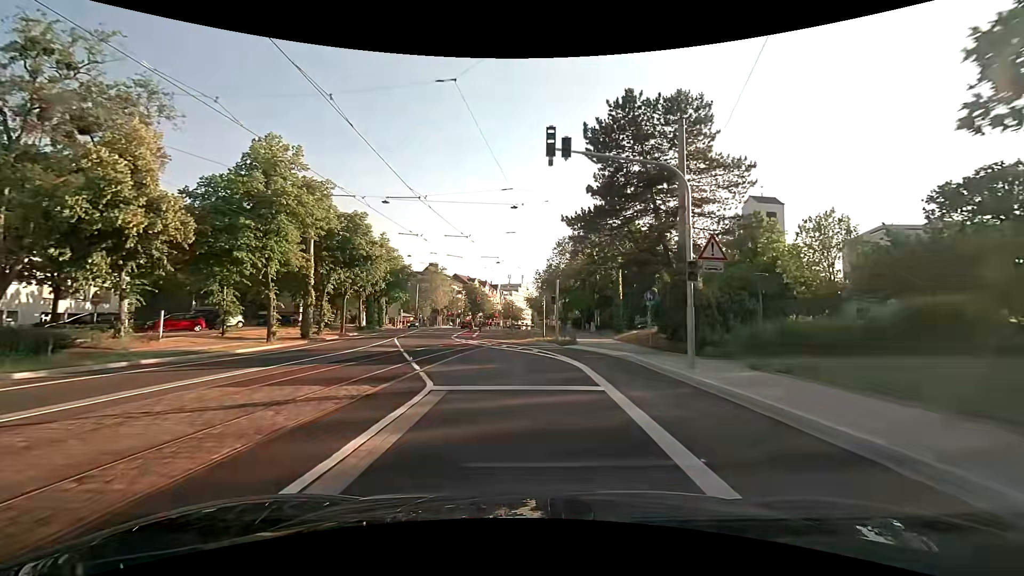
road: secondary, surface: asphalt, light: Day
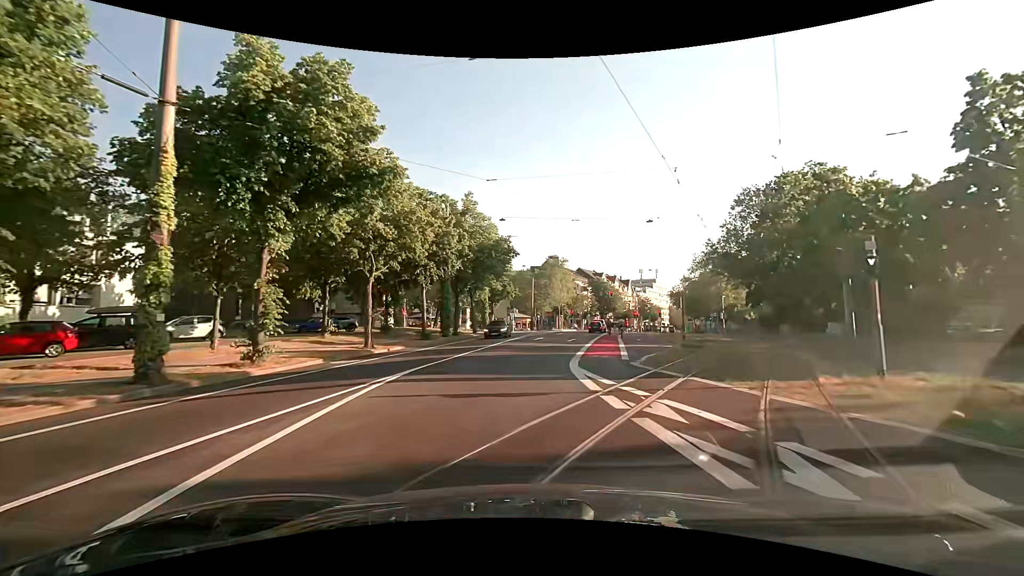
(-3.4, +25.5) m; -14°
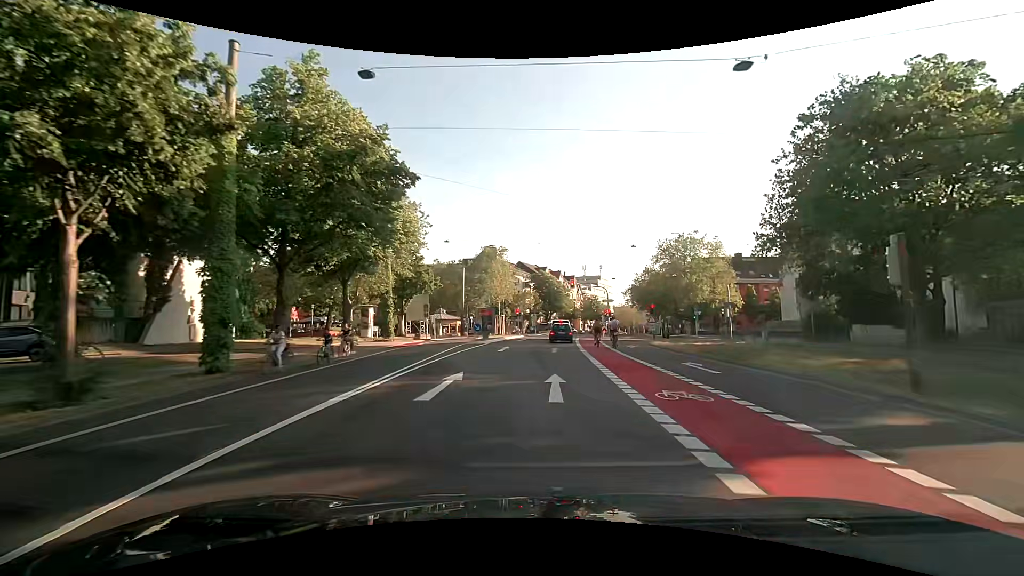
(+0.6, +24.3) m; +6°
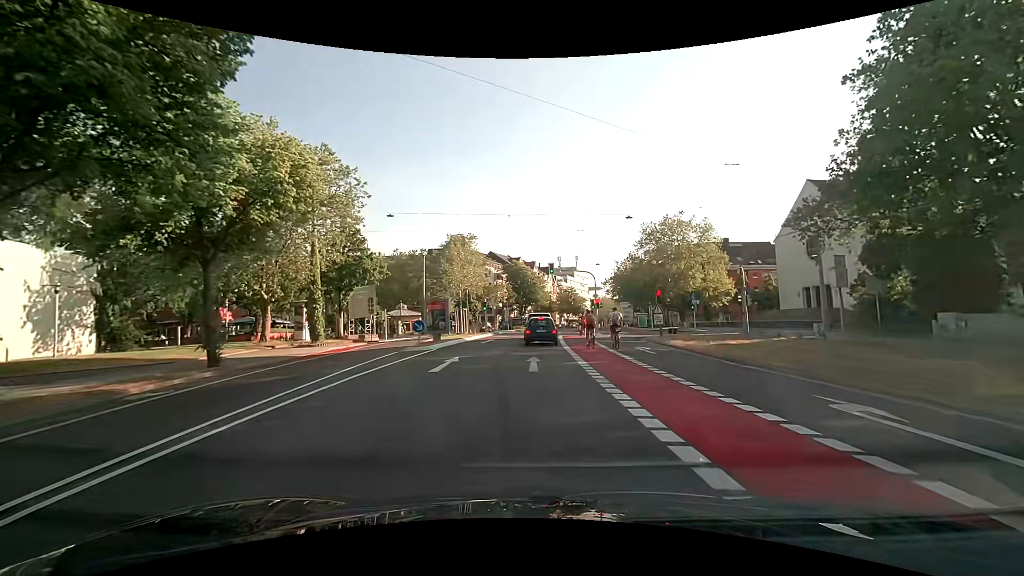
(+0.4, +10.5) m; +3°
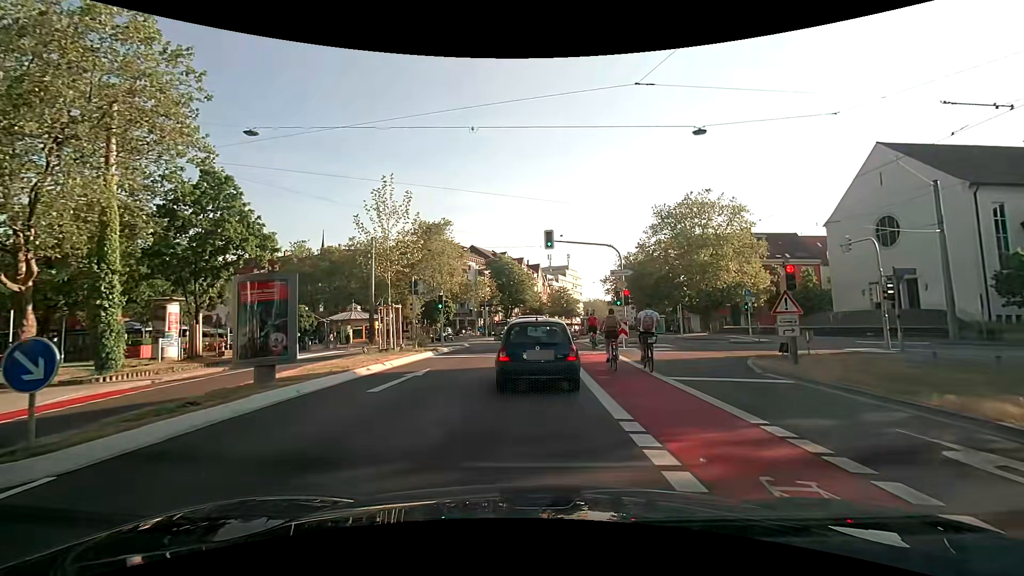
(+0.2, +17.3) m; +2°
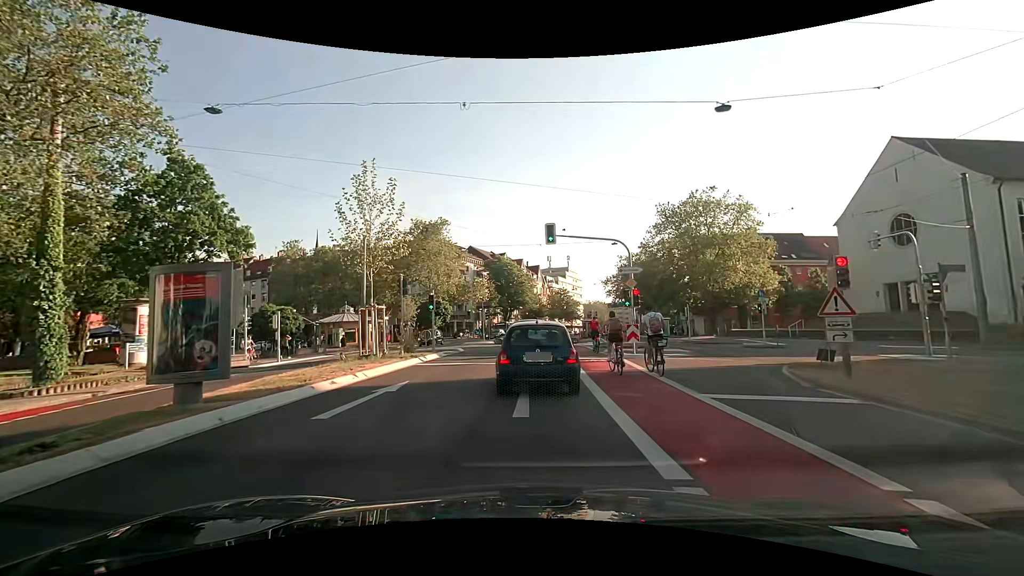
(0.0, +2.5) m; -1°
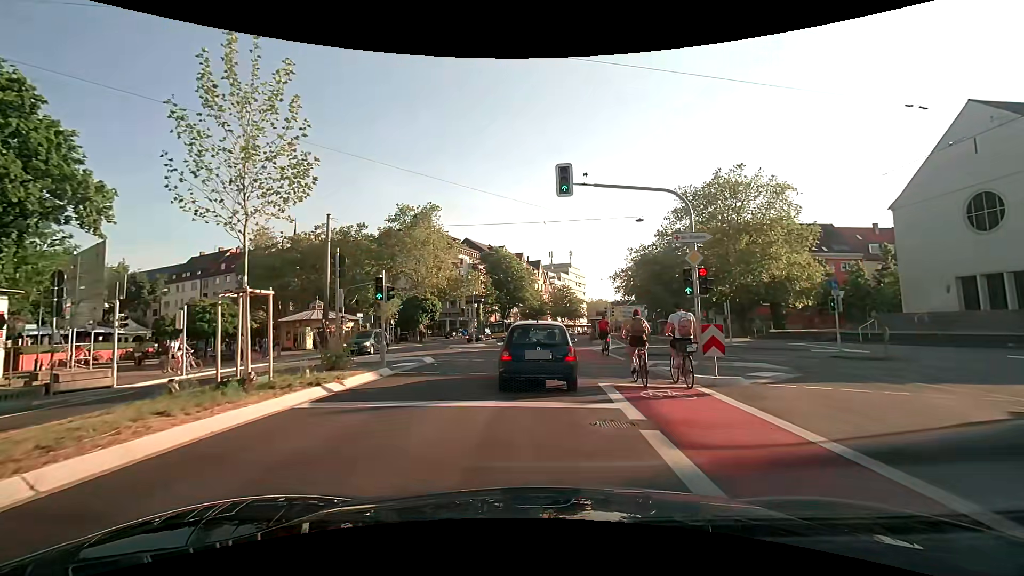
(0.0, +9.3) m; 0°
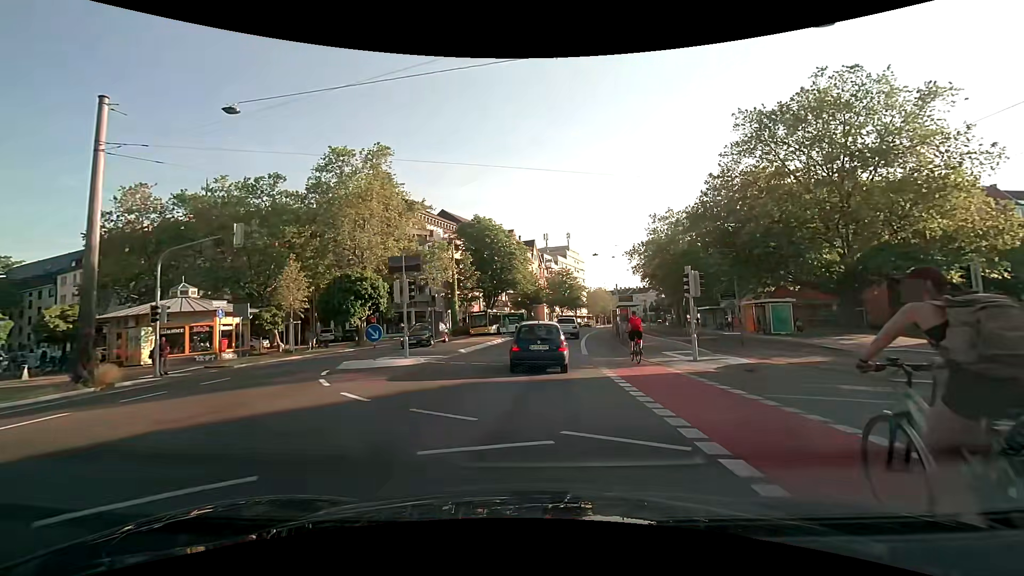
(+0.1, +21.2) m; 0°
(0, +10) (+1, +20) (+2, +30) (+3, +40) (+4, +50) (+6, +60) (+8, +69) (+11, +79) (+13, +89) (+16, +98) m
